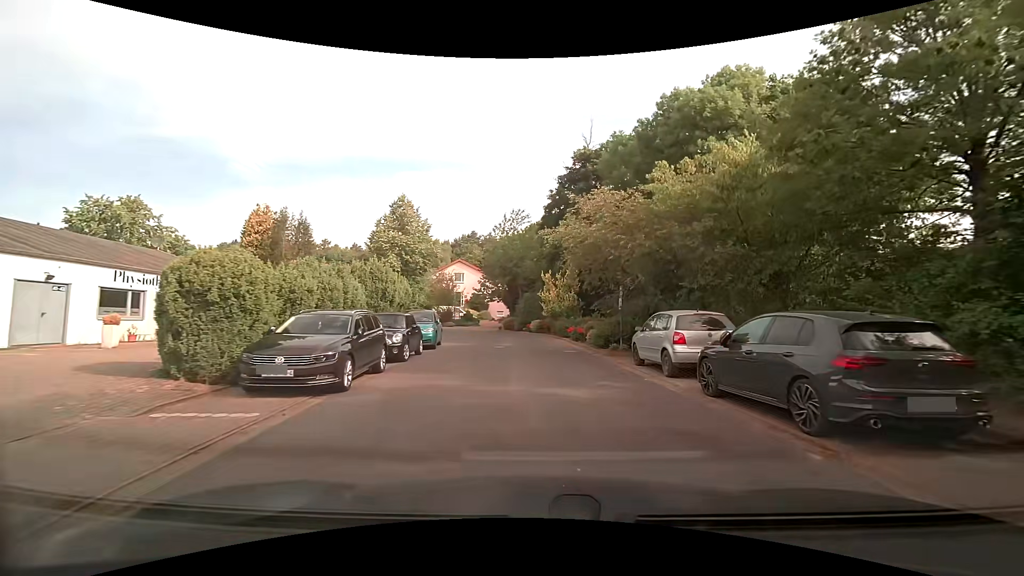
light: Day
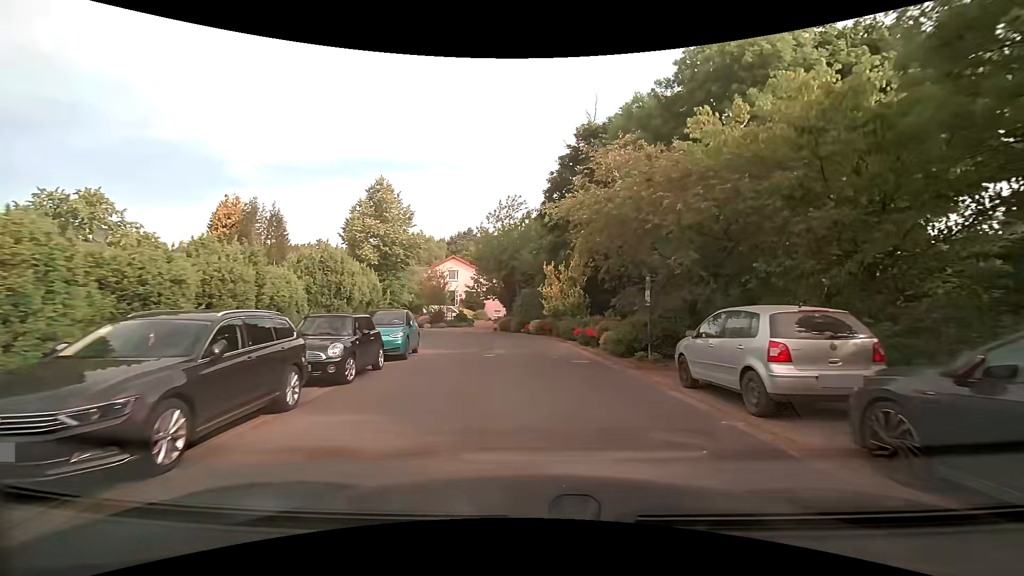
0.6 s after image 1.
(0.0, +4.4) m; +1°
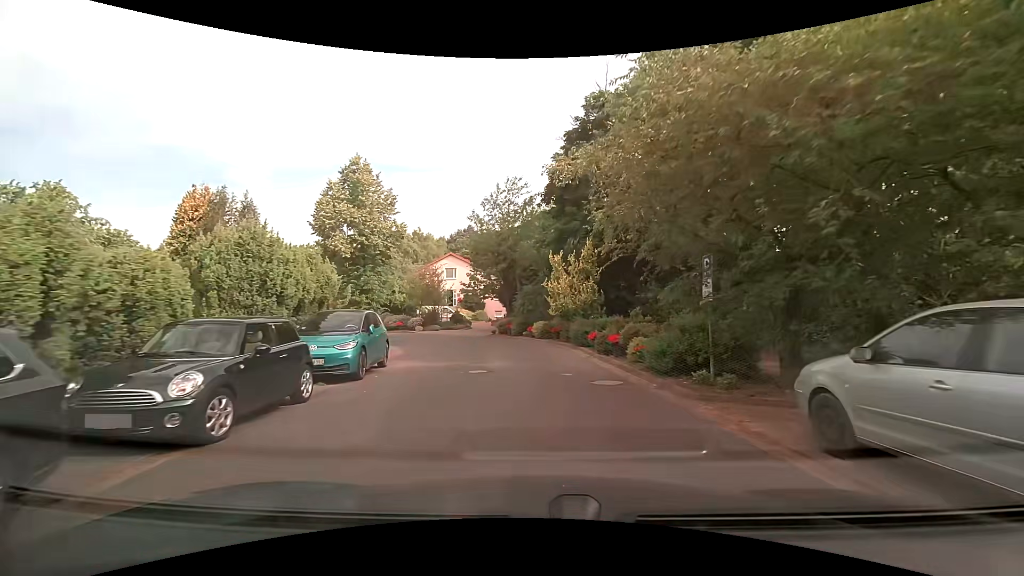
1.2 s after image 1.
(-0.1, +4.4) m; -1°
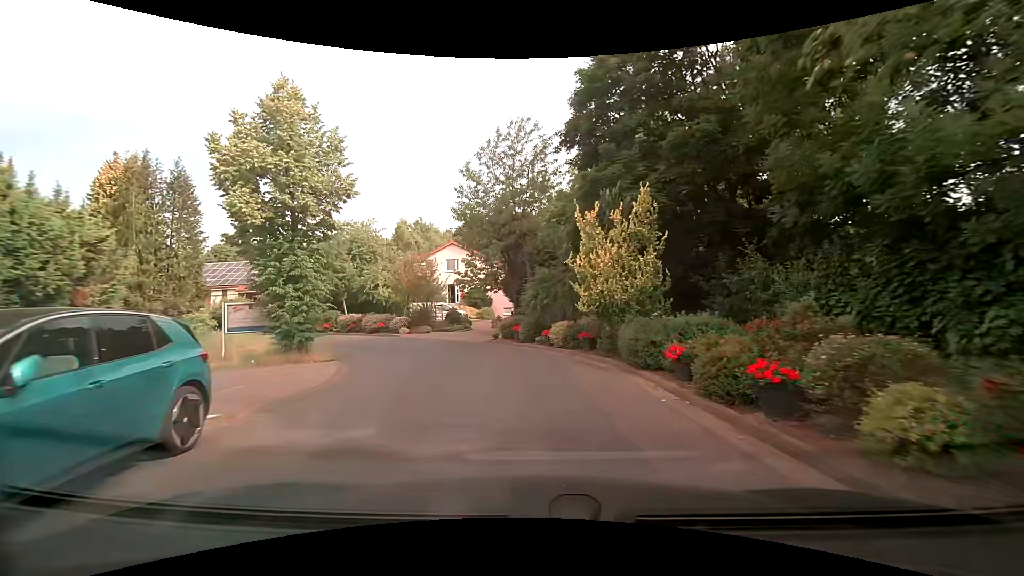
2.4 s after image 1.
(0.0, +8.5) m; -1°
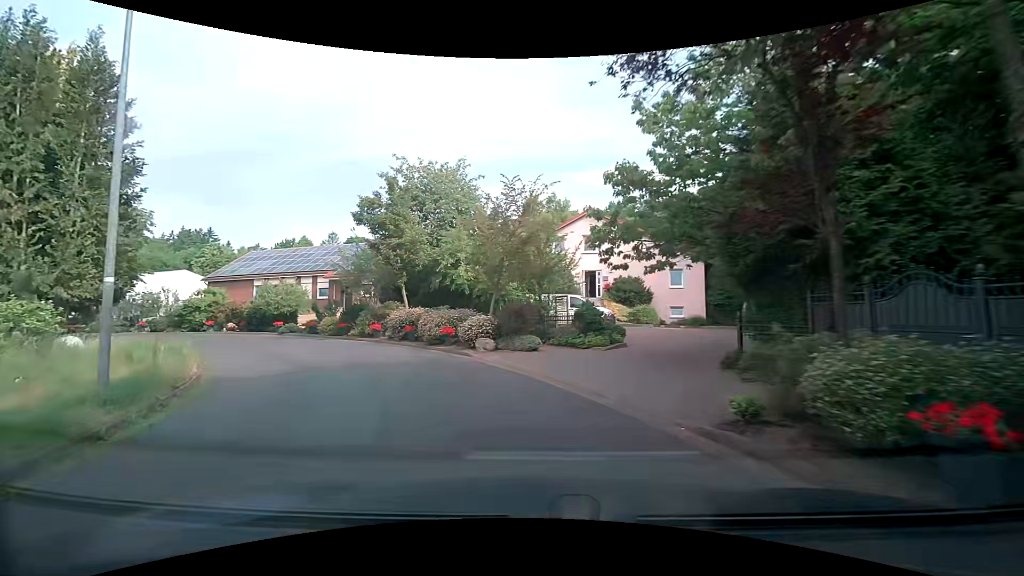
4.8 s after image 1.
(-1.8, +16.5) m; -15°
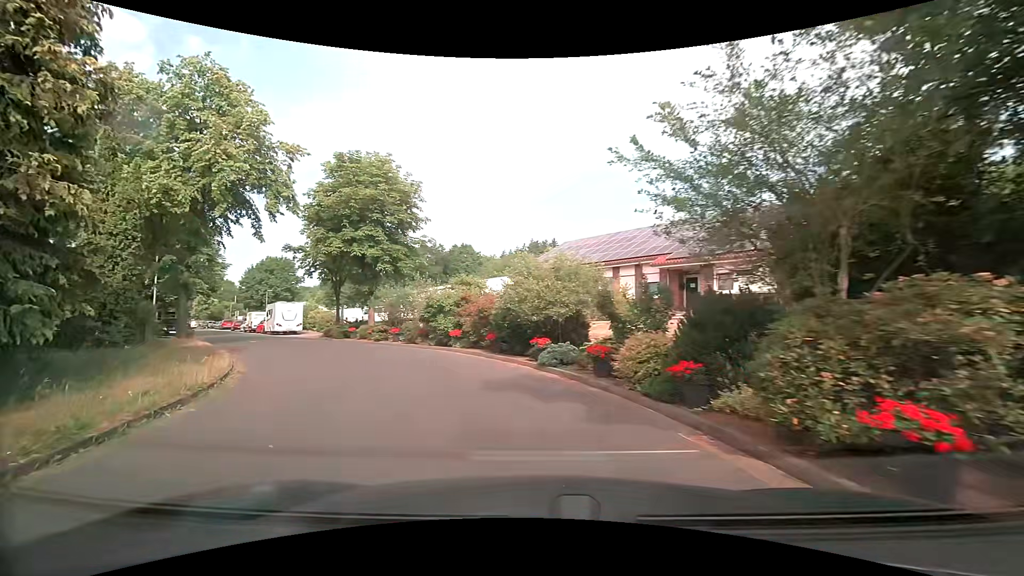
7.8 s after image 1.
(-5.5, +17.1) m; -37°
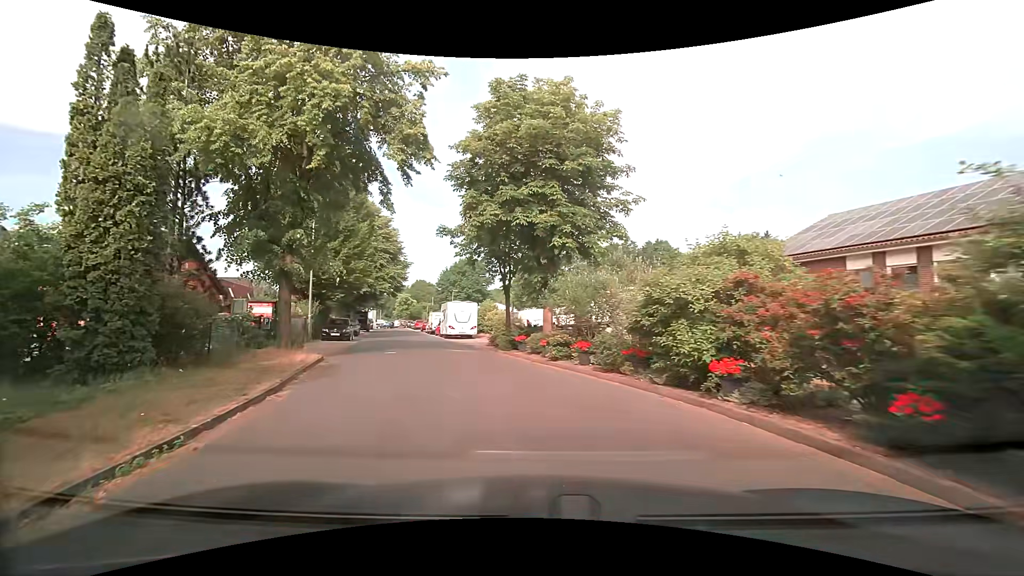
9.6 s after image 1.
(-2.1, +9.9) m; -22°
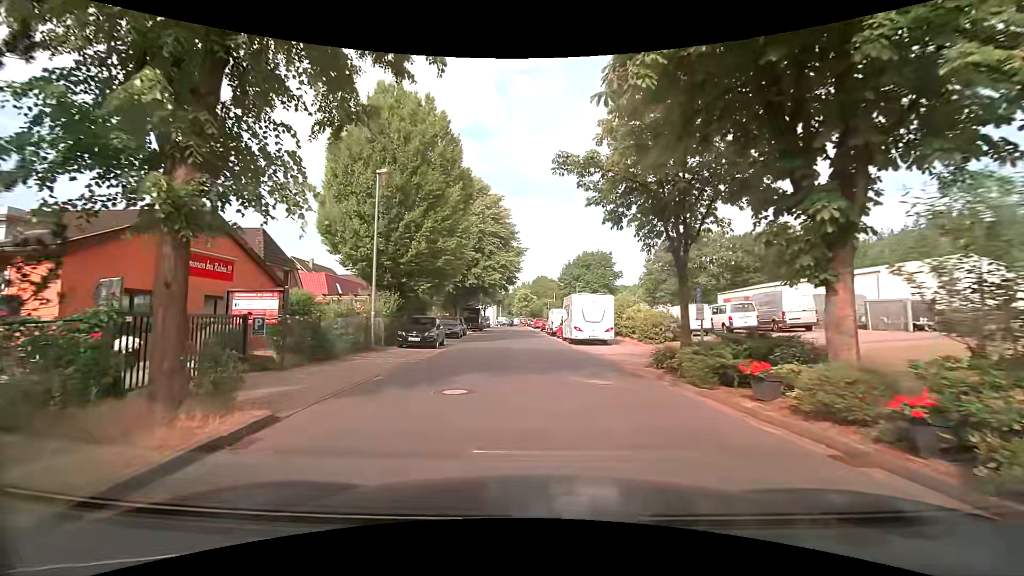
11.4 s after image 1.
(-1.5, +10.6) m; -15°
